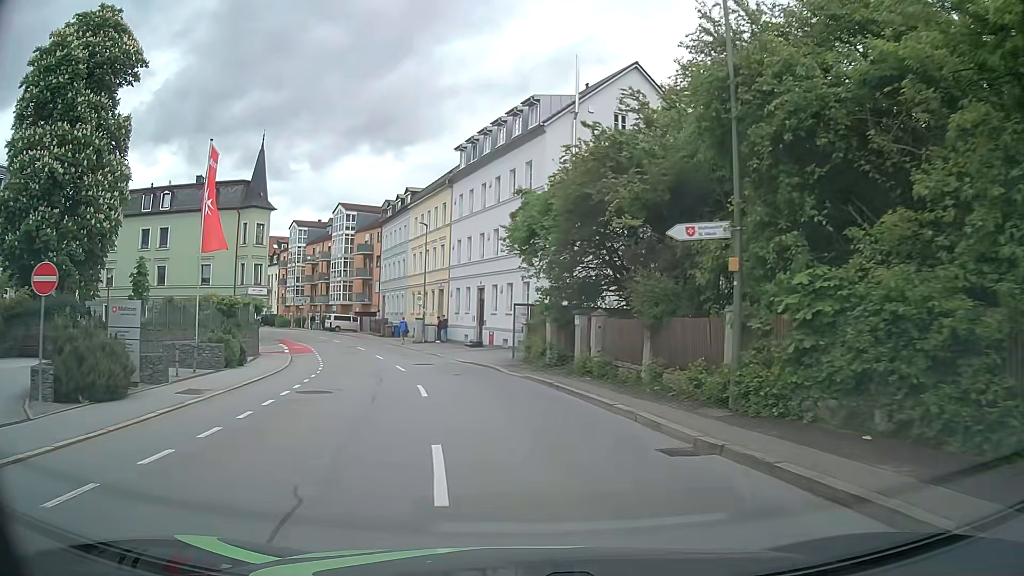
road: tertiary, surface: asphalt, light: Day
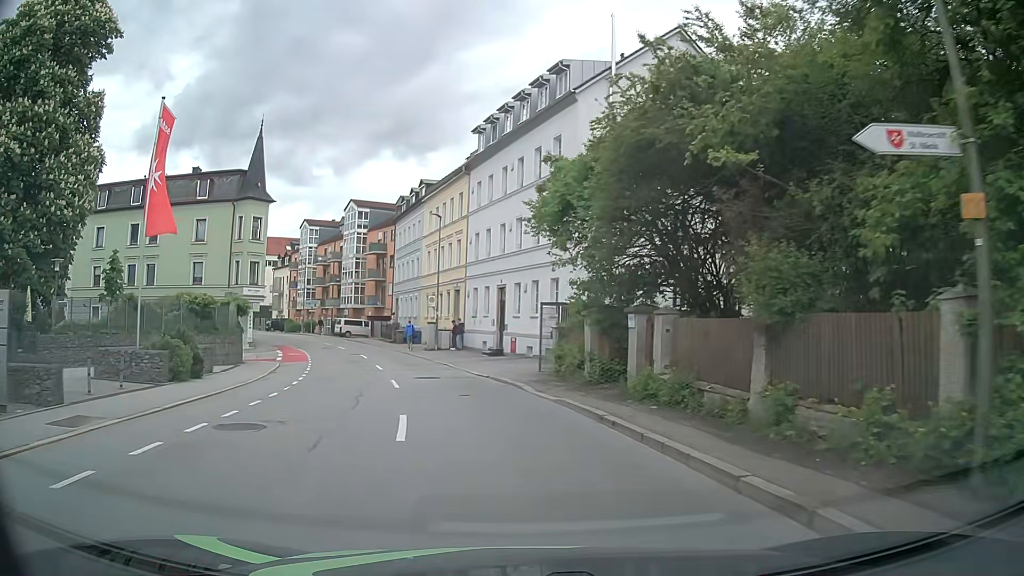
(-0.1, +5.5) m; -3°
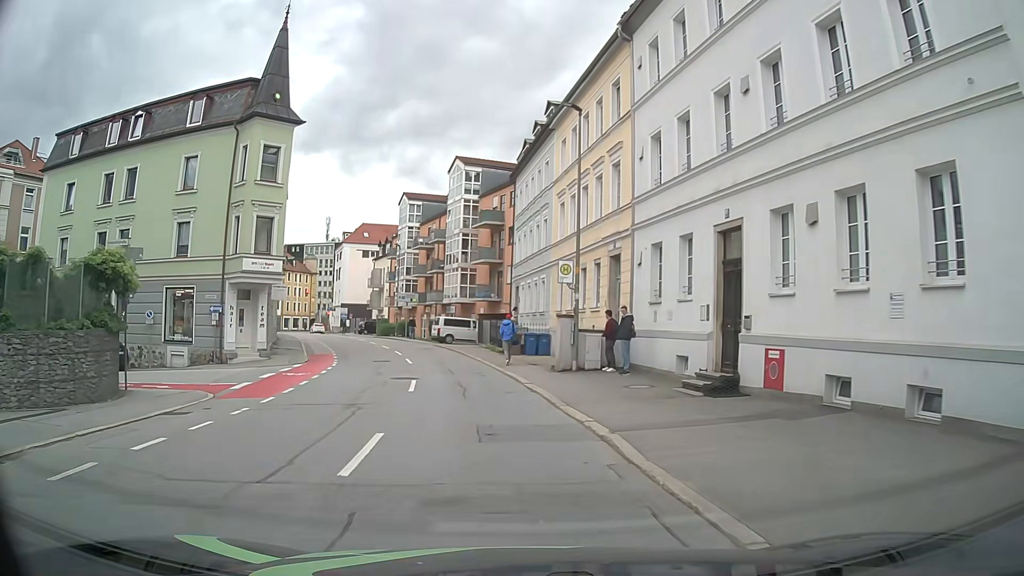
(-1.9, +20.3) m; -11°
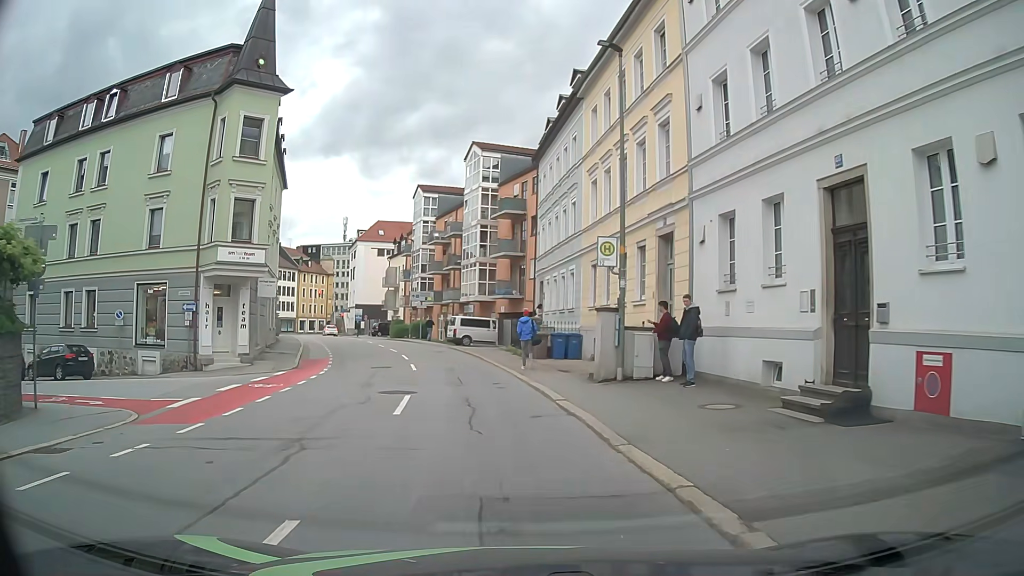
(0.0, +4.6) m; -1°
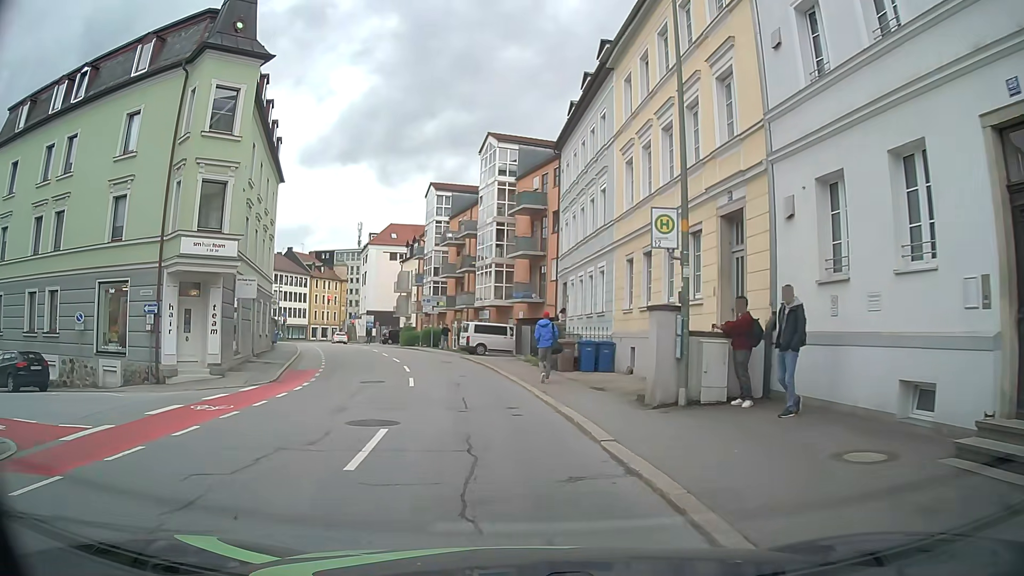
(-0.1, +4.1) m; -1°
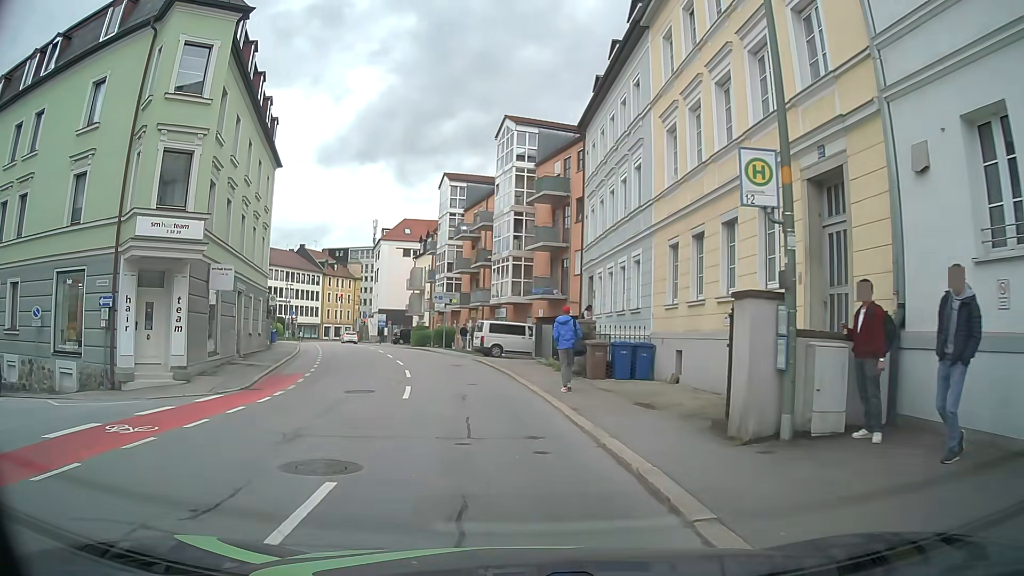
(-0.1, +3.6) m; -4°
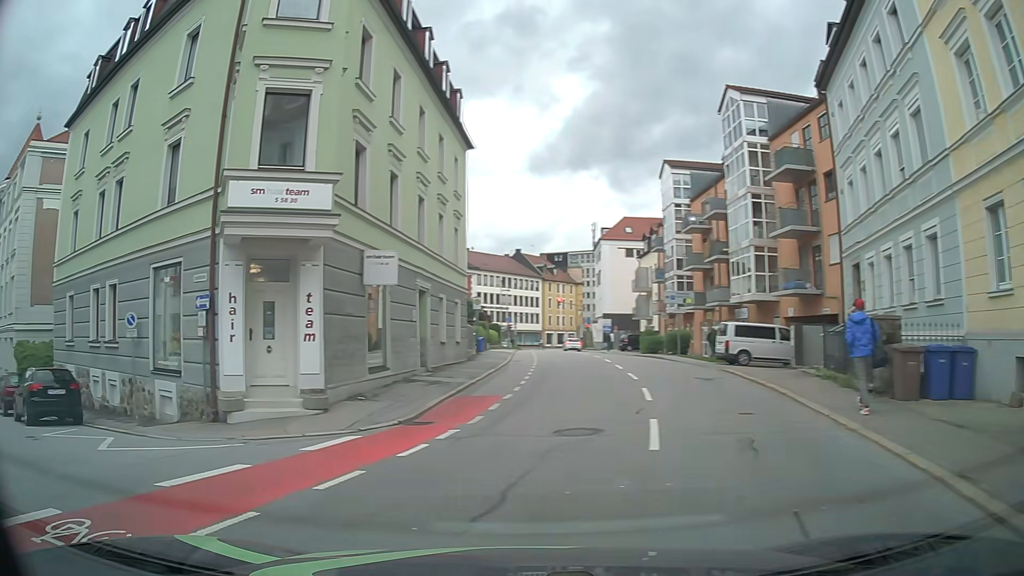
(-0.4, +5.7) m; -16°
